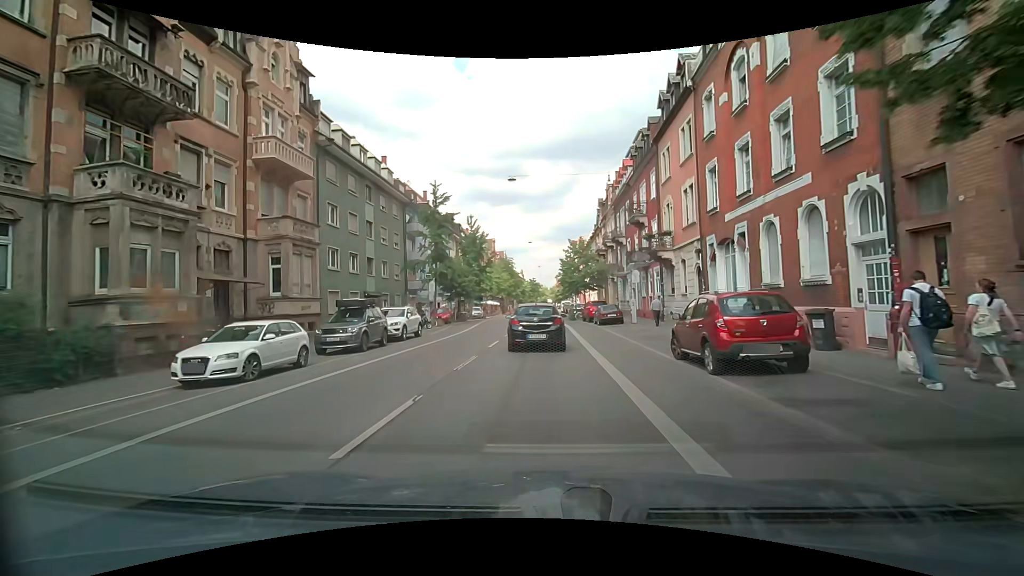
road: secondary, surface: asphalt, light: Day
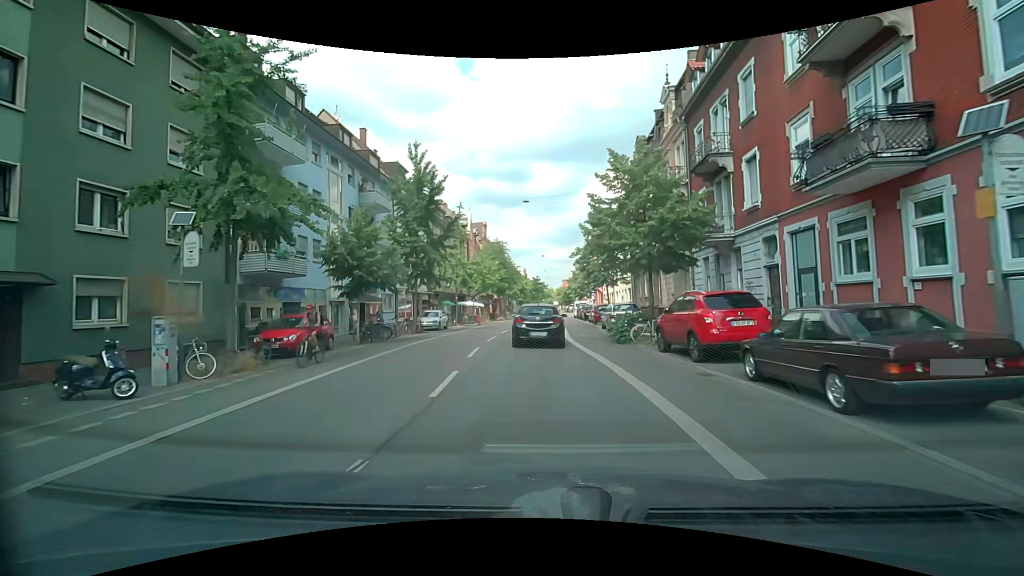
(0.0, +27.0) m; +1°
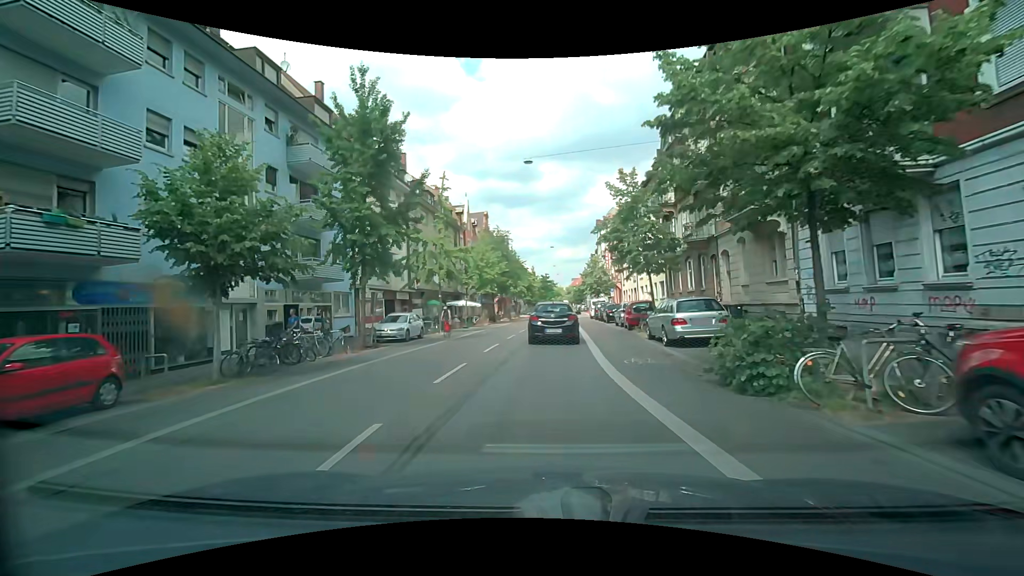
(-0.2, +10.7) m; -1°
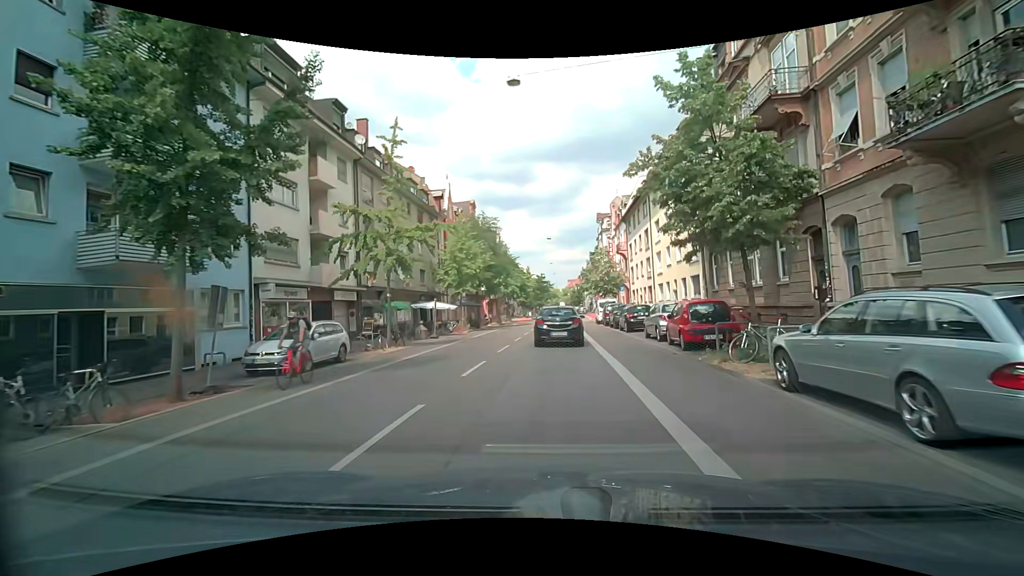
(-0.2, +10.6) m; 0°
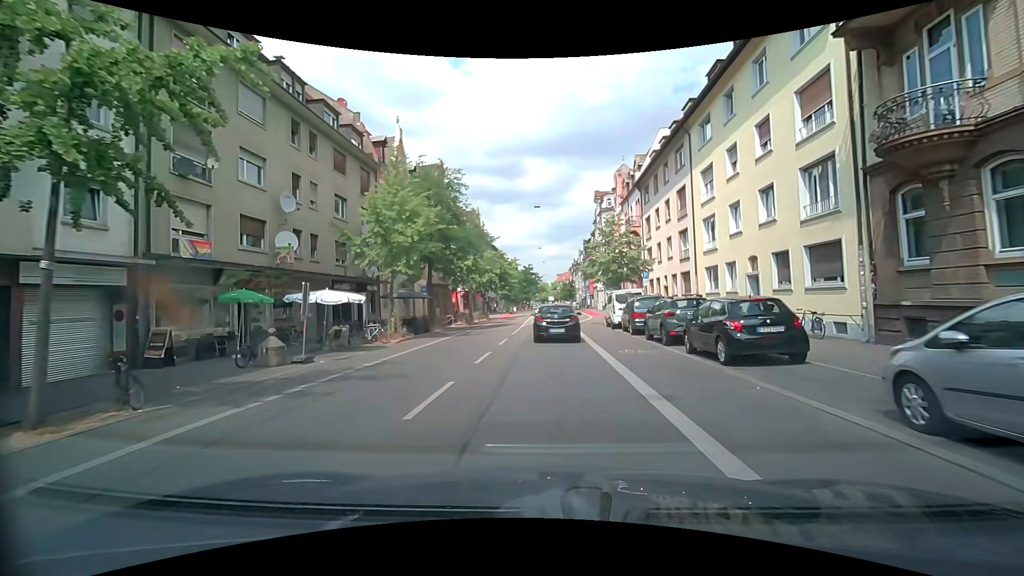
(0.0, +16.0) m; +1°
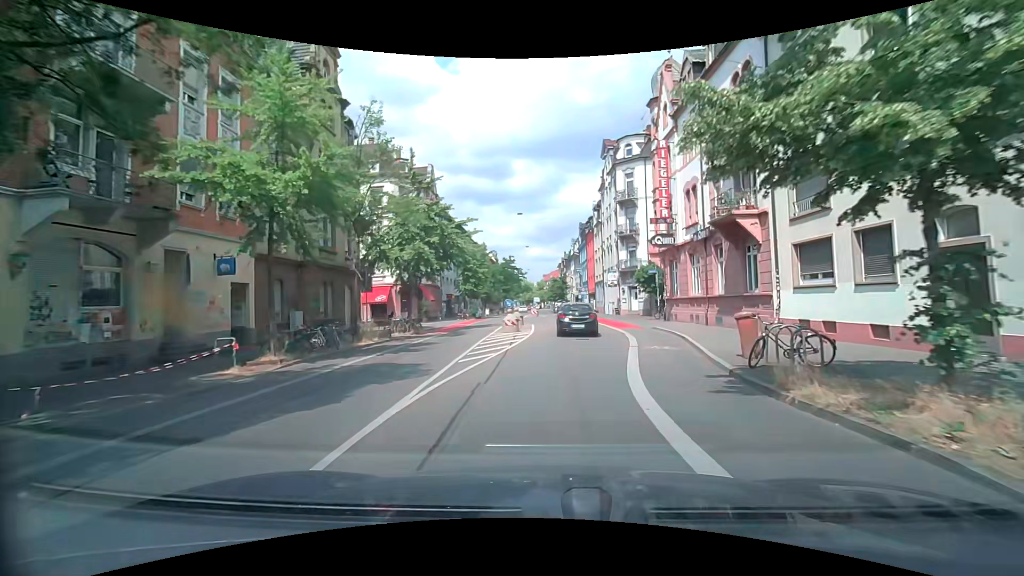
(0.0, +28.0) m; +1°
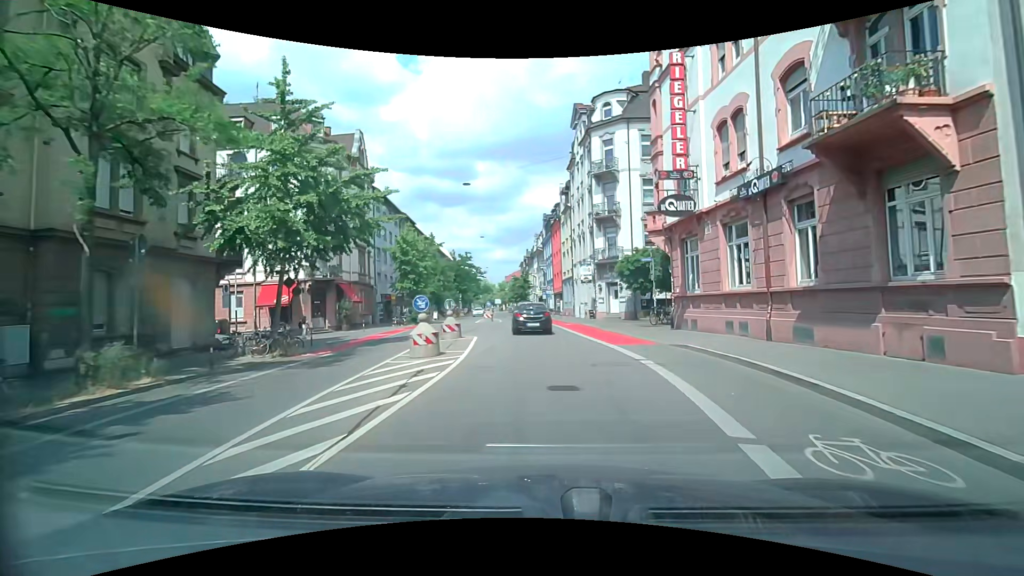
(+0.3, +11.4) m; +4°
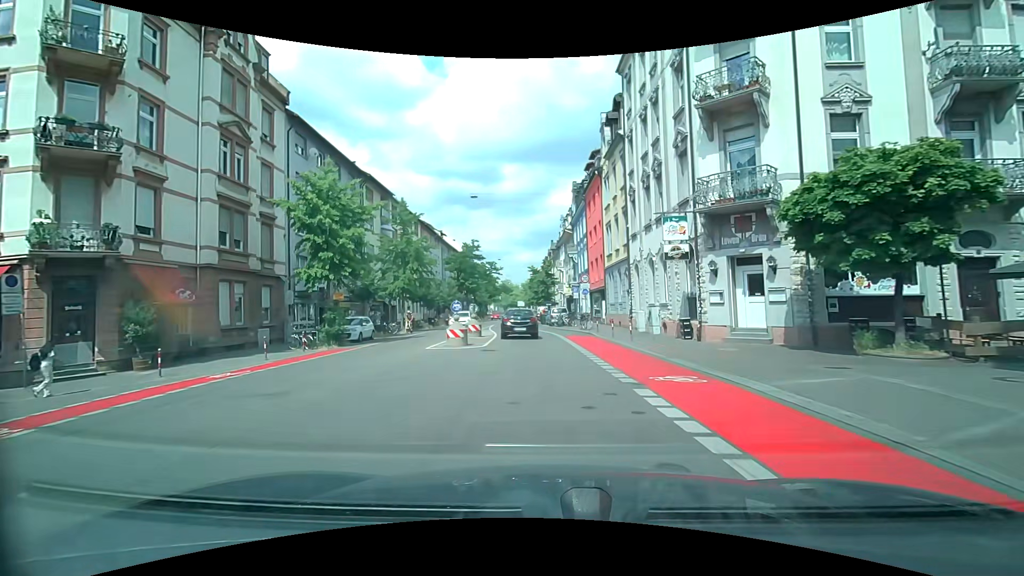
(-0.1, +22.7) m; -3°
(0, +10) (0, +20) (-1, +30) (-2, +40) (-2, +50) (-3, +60) (-3, +70) (-3, +80) (-4, +90) (-4, +100) m
